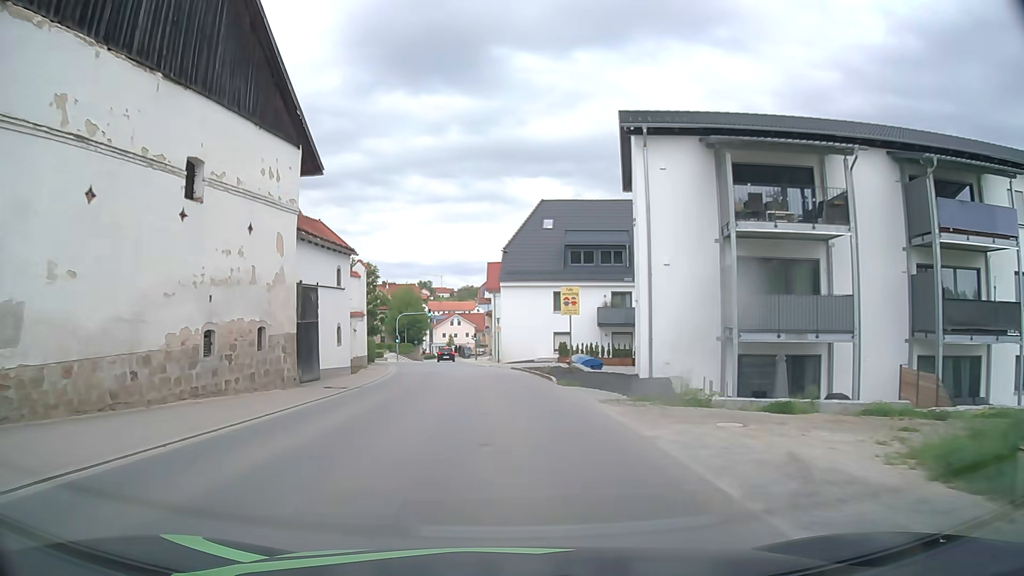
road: tertiary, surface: asphalt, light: Day
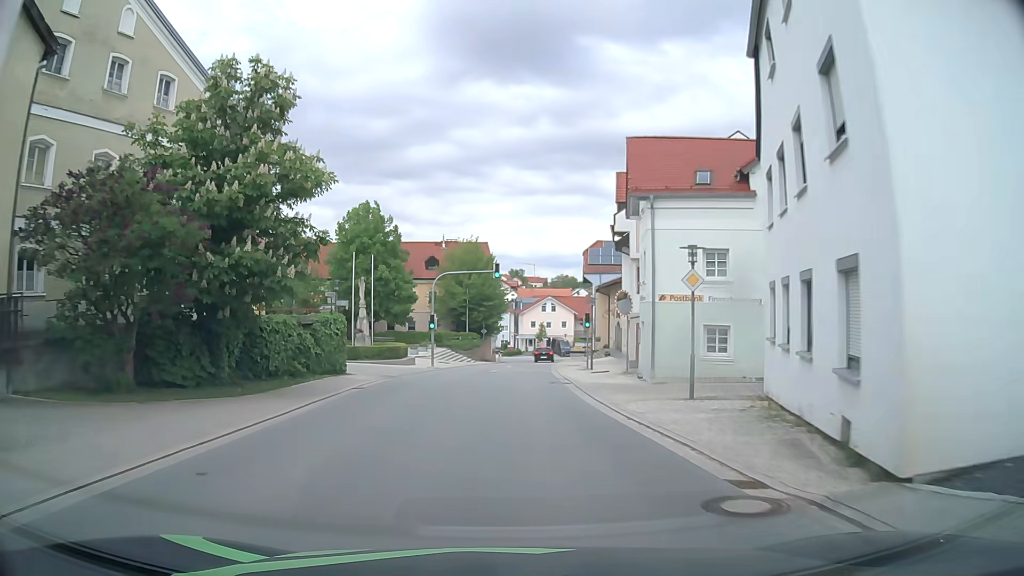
(-2.6, +39.8) m; -8°
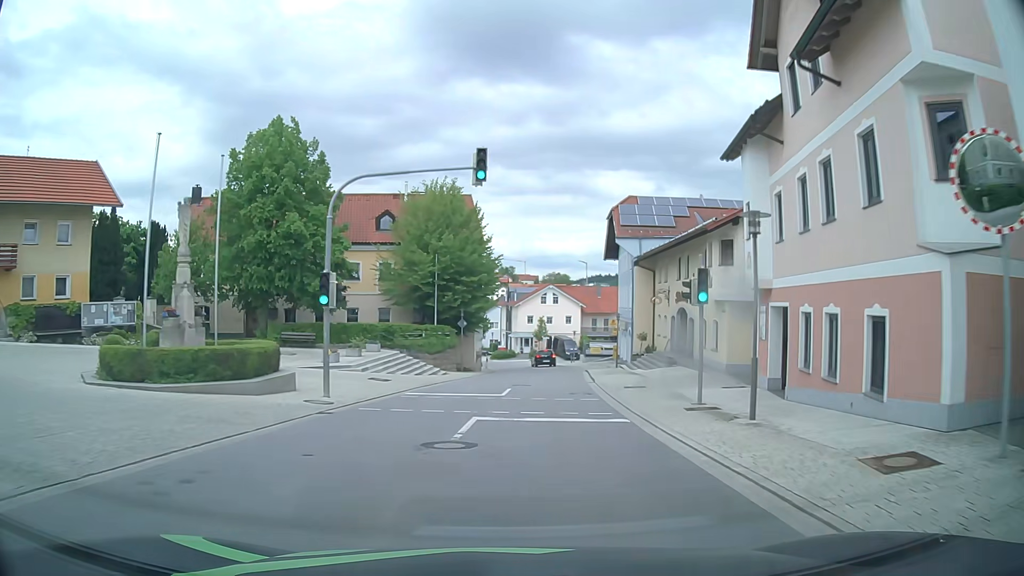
(-0.3, +23.9) m; 0°
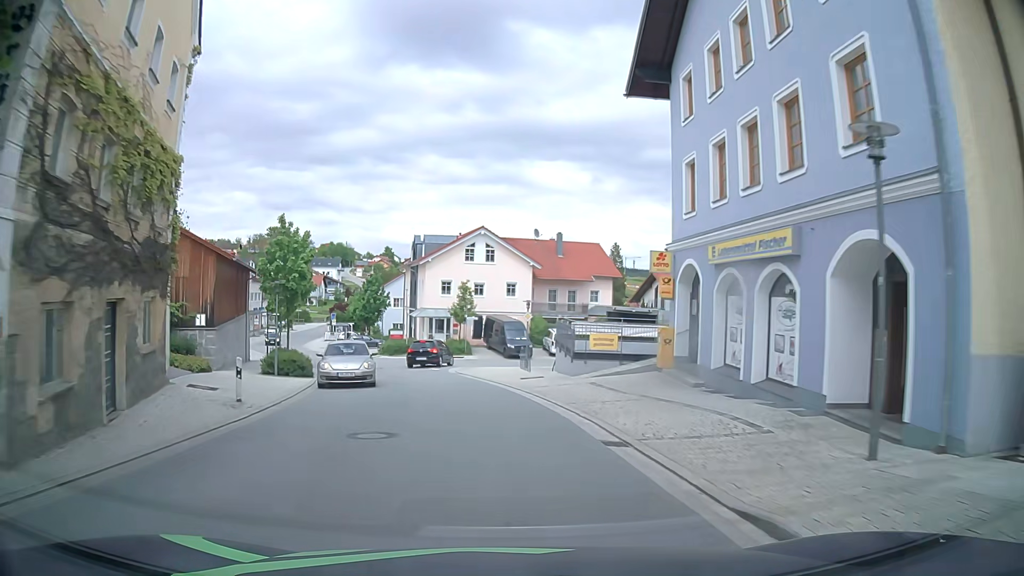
(+3.0, +39.5) m; +5°
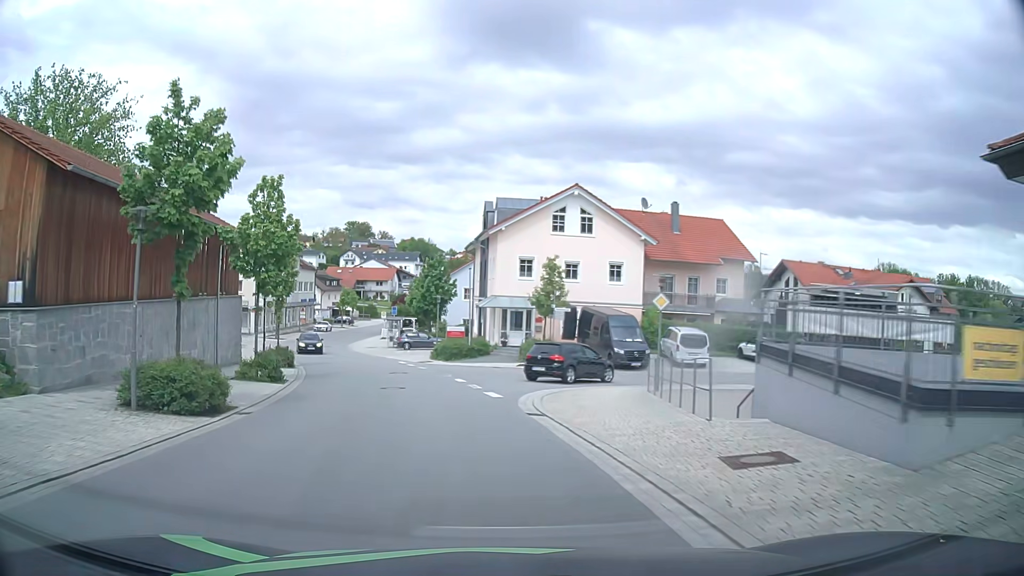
(-0.3, +15.8) m; -3°
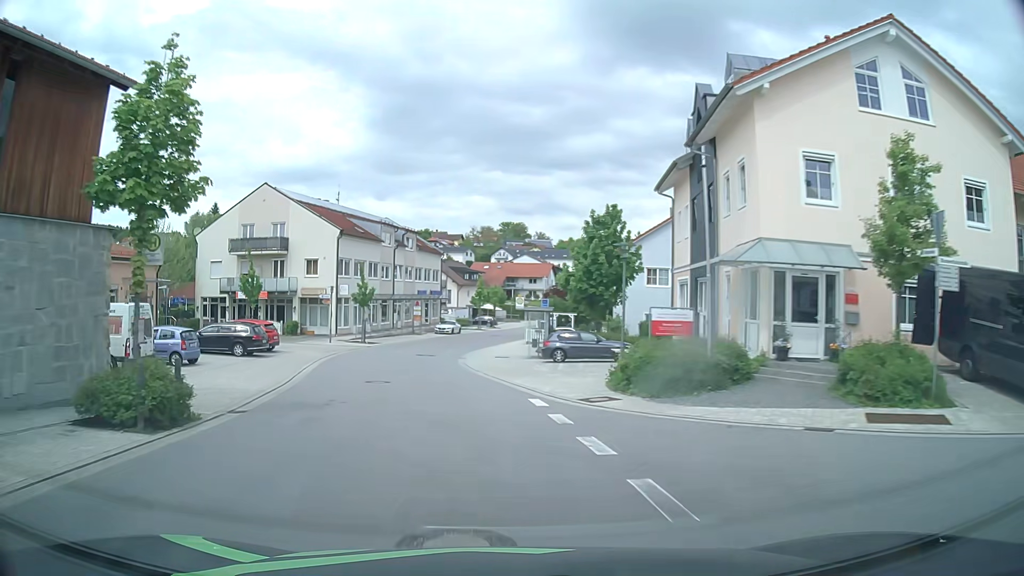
(-3.5, +23.3) m; -16°
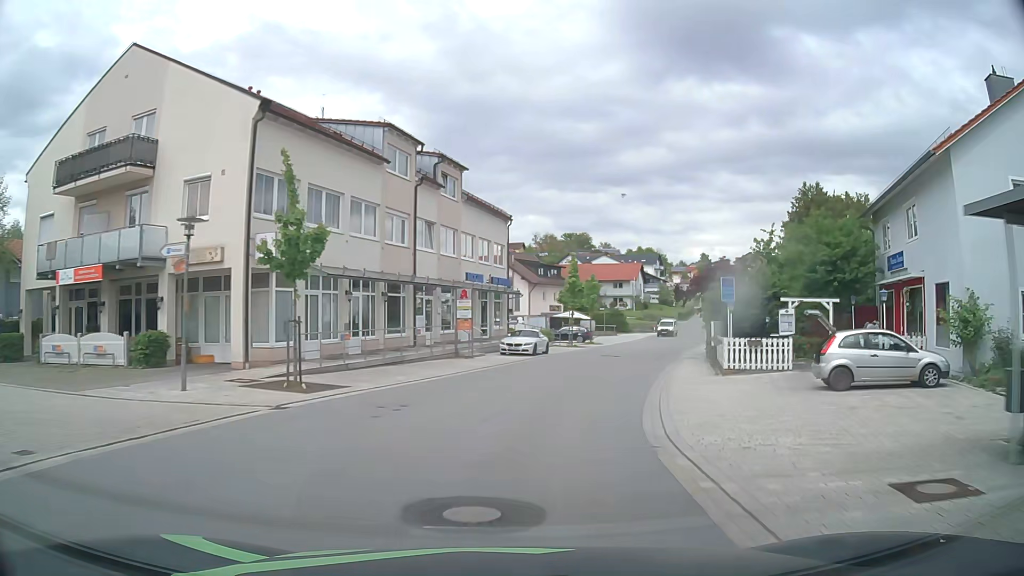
(-3.7, +31.3) m; -6°
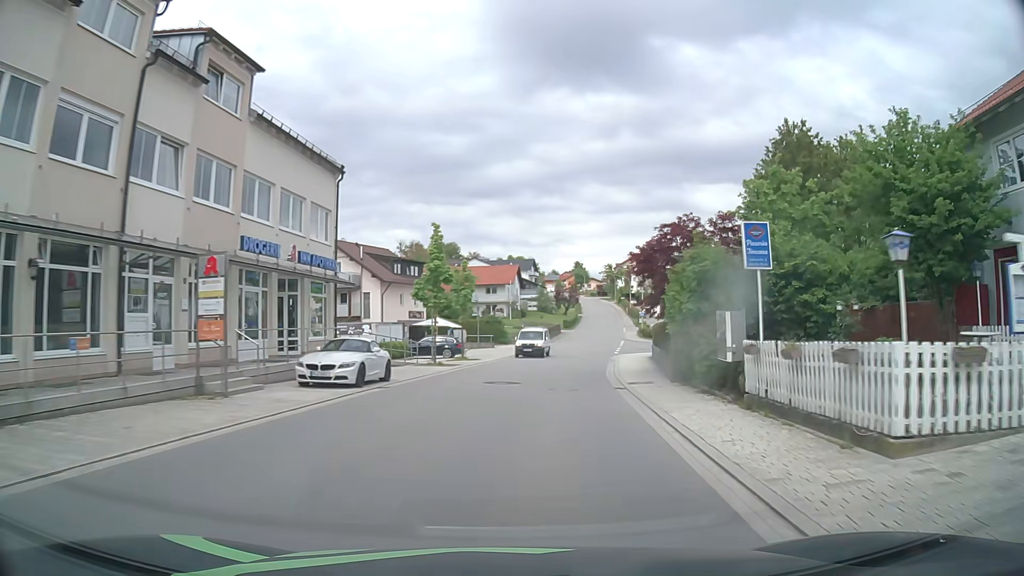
(+1.5, +15.6) m; +12°
(0, +10) (+1, +20) (+3, +30) (+4, +40) (+6, +50) (+7, +60) (+9, +69) (+11, +79) (+13, +89) (+14, +99) m
